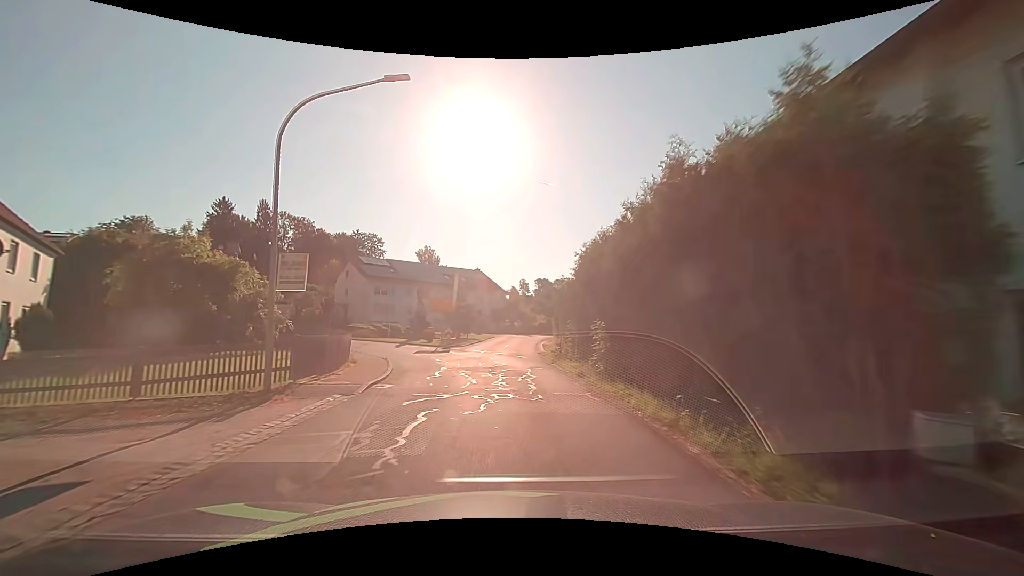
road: tertiary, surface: asphalt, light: Day
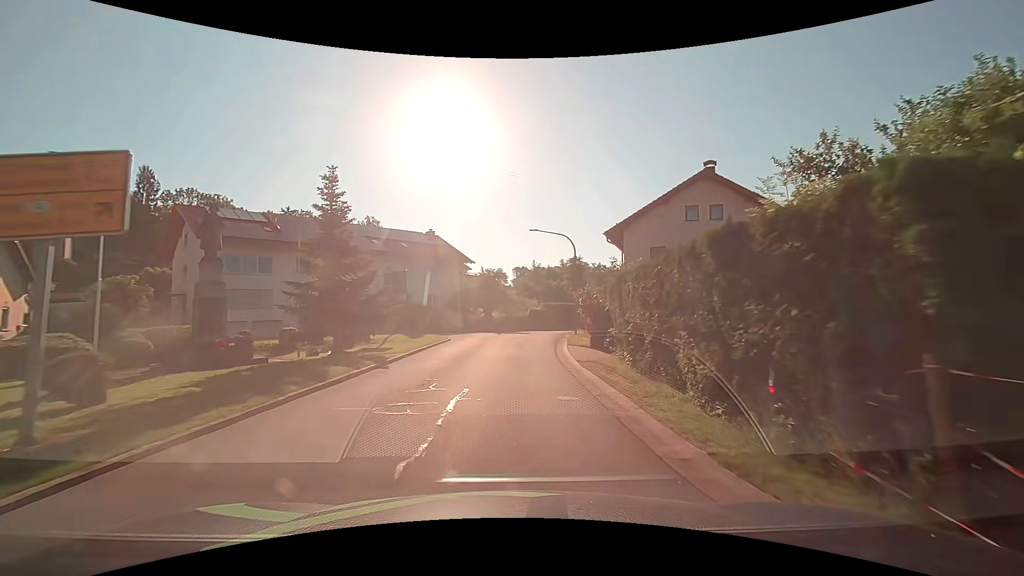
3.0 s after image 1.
(+0.4, +31.8) m; +3°
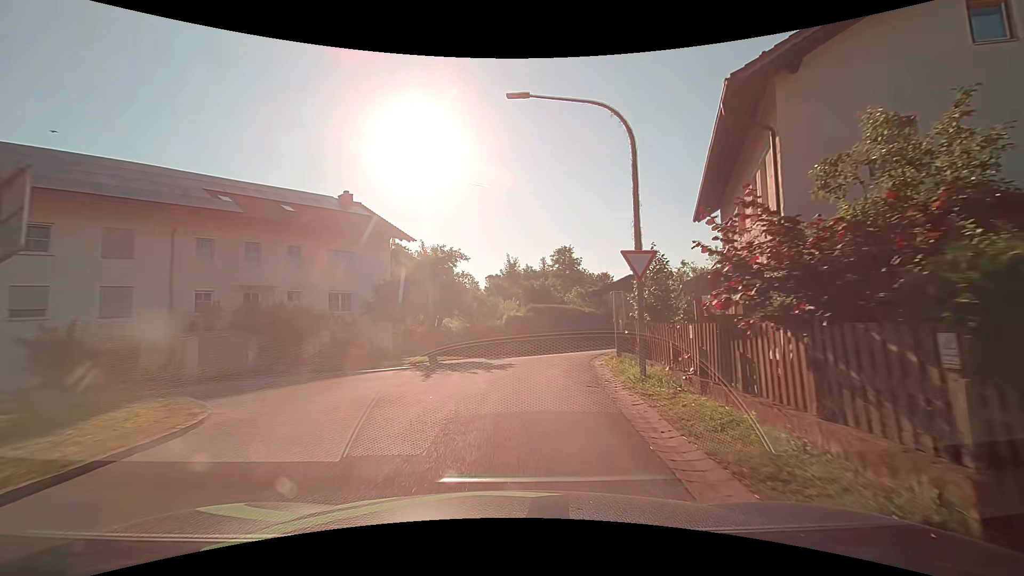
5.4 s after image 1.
(+0.6, +20.7) m; +3°
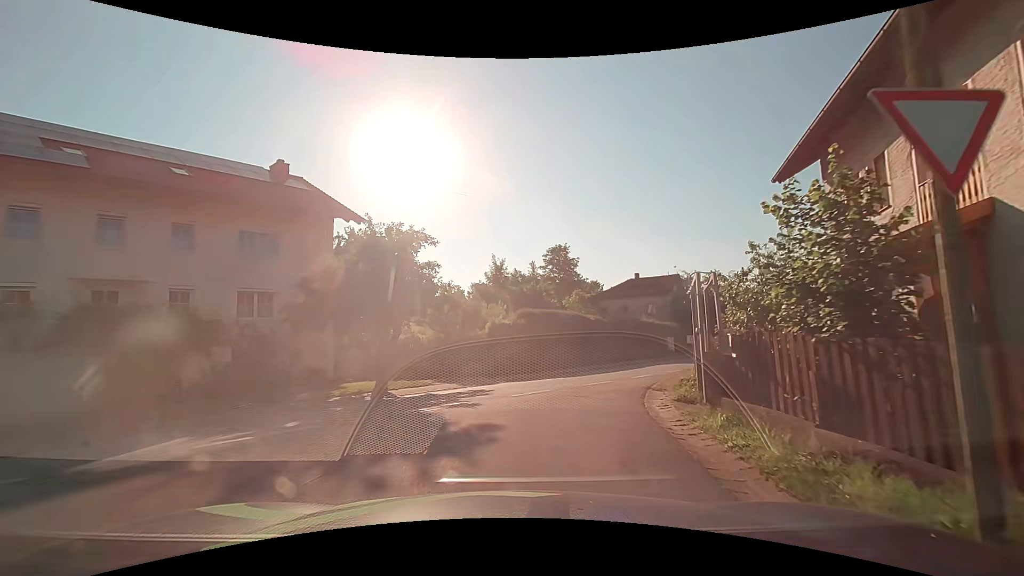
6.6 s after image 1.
(0.0, +8.3) m; +2°
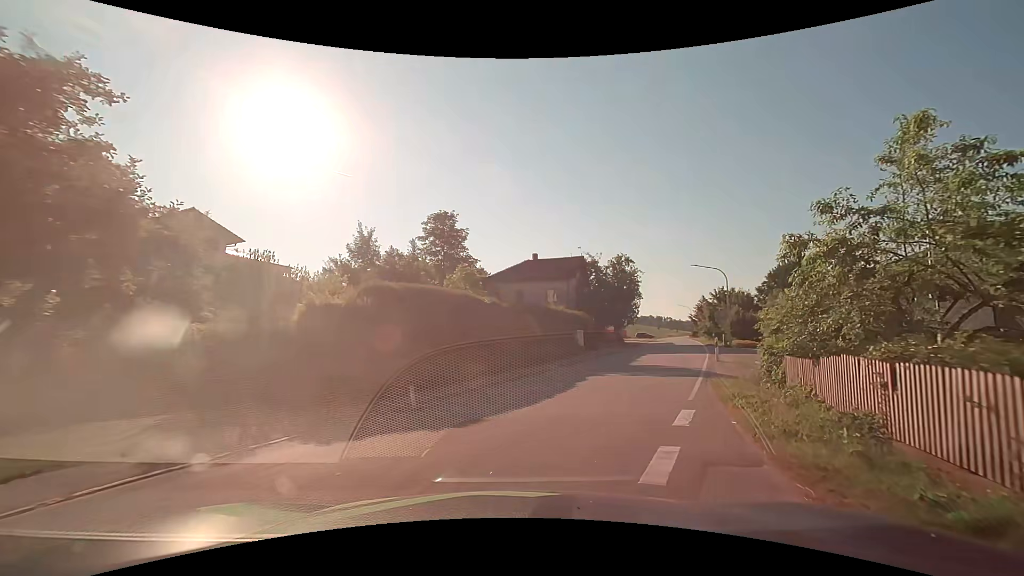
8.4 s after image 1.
(+0.9, +11.6) m; +11°
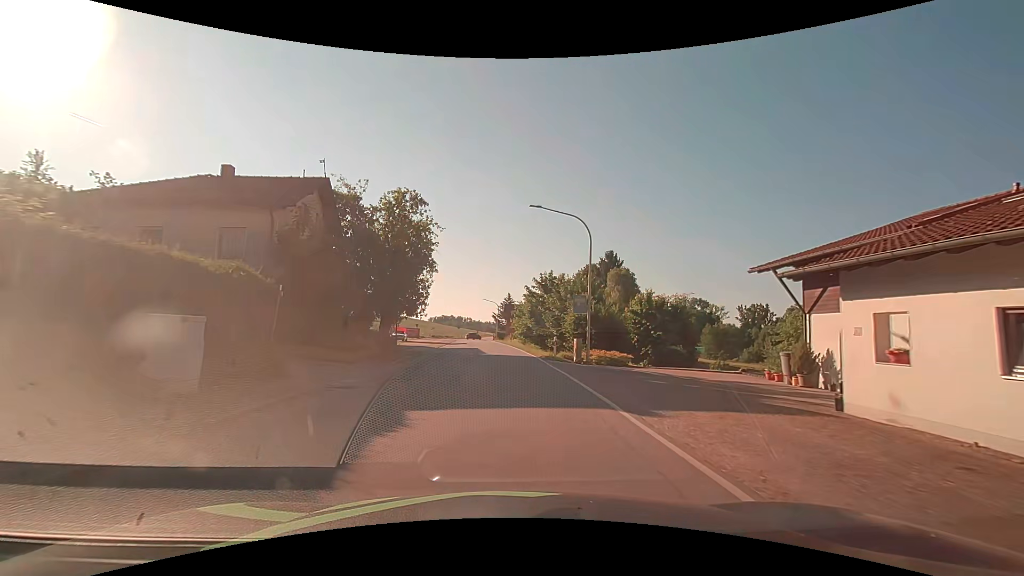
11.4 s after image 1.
(+6.9, +24.1) m; +24°
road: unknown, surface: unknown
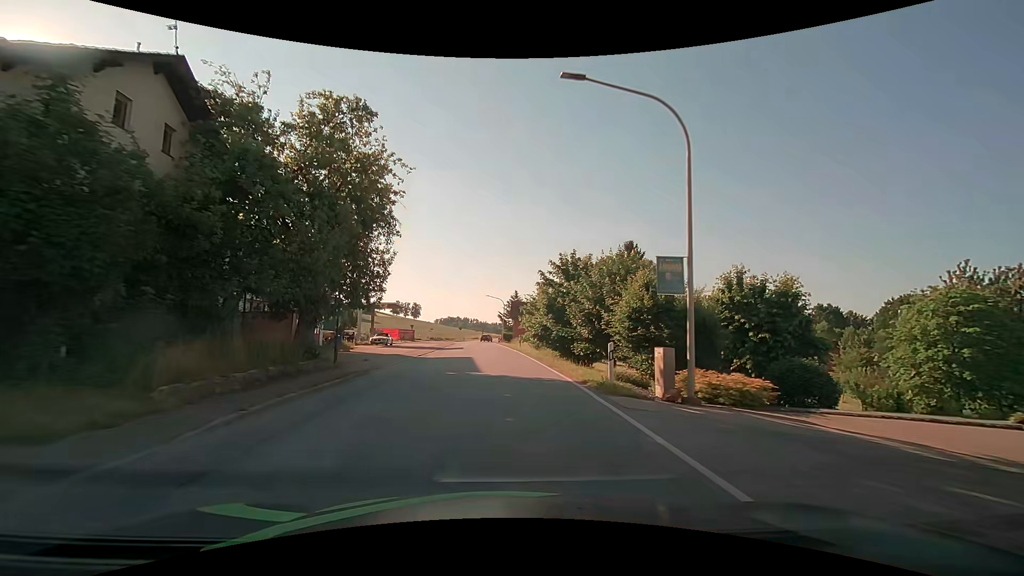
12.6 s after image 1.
(-0.1, +12.5) m; -1°
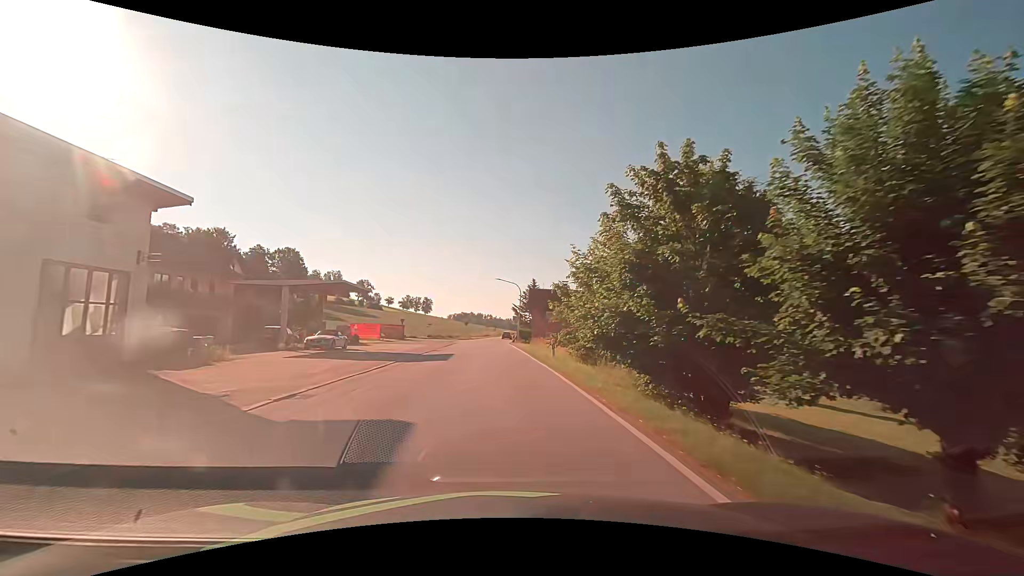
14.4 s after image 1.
(-0.3, +20.1) m; -2°
